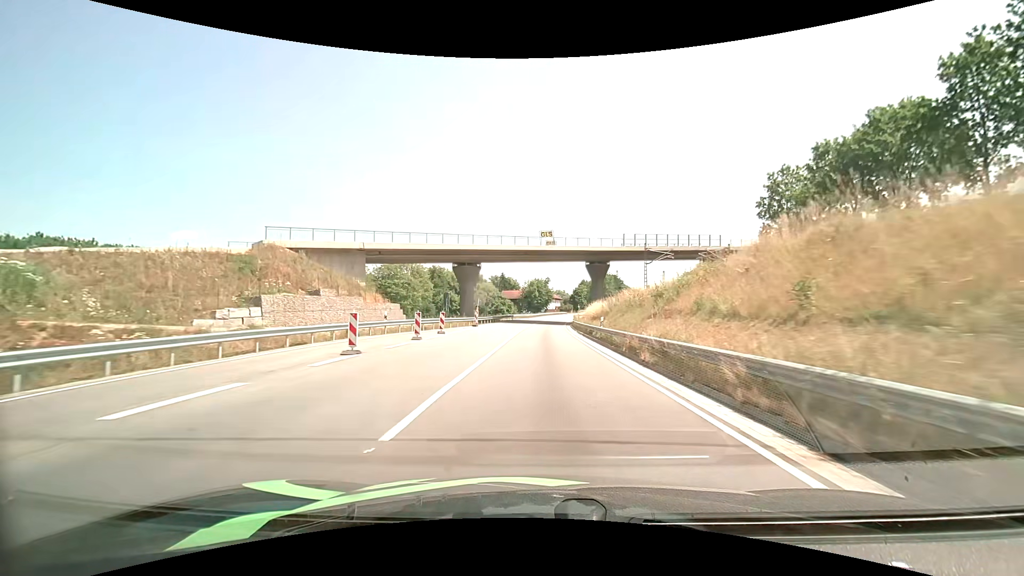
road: primary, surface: asphalt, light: Day
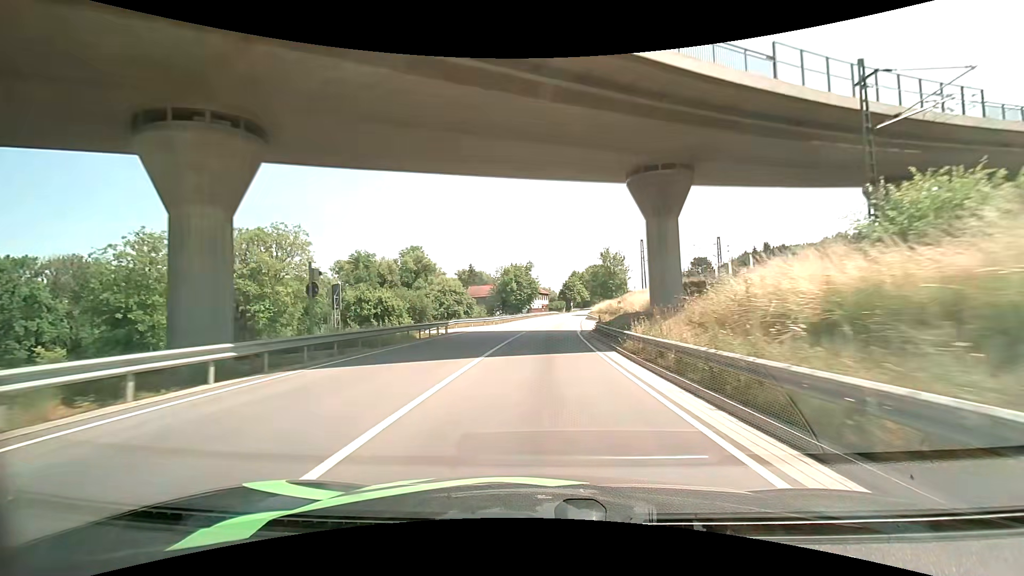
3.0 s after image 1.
(+0.6, +48.8) m; +2°
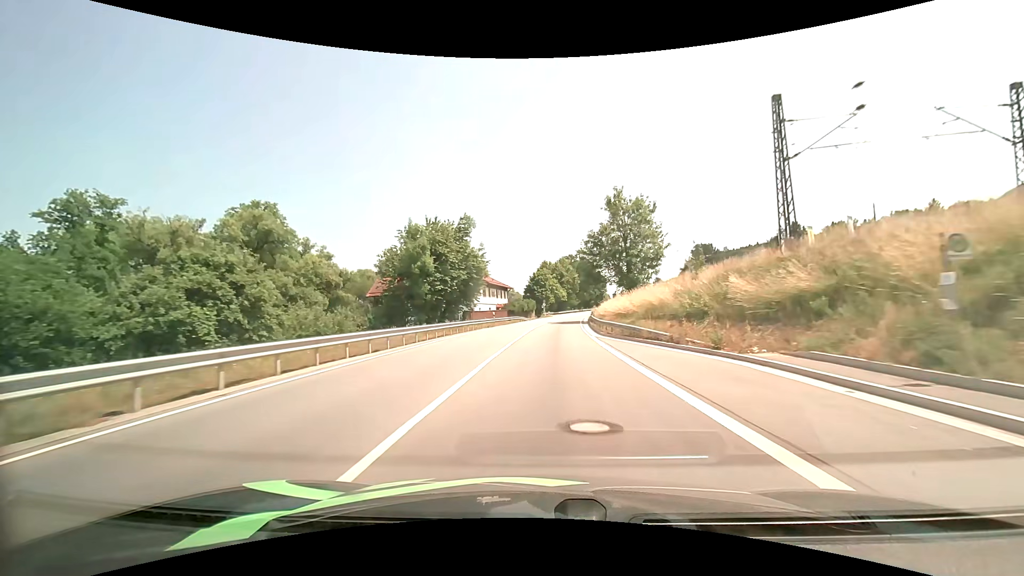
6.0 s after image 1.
(+1.8, +52.4) m; +4°
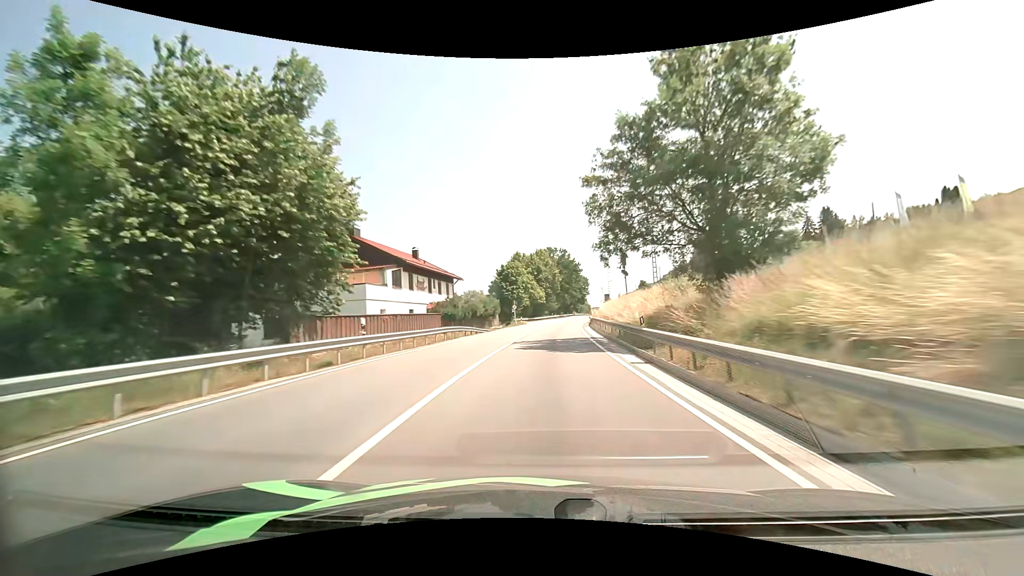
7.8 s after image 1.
(+0.8, +31.9) m; +3°
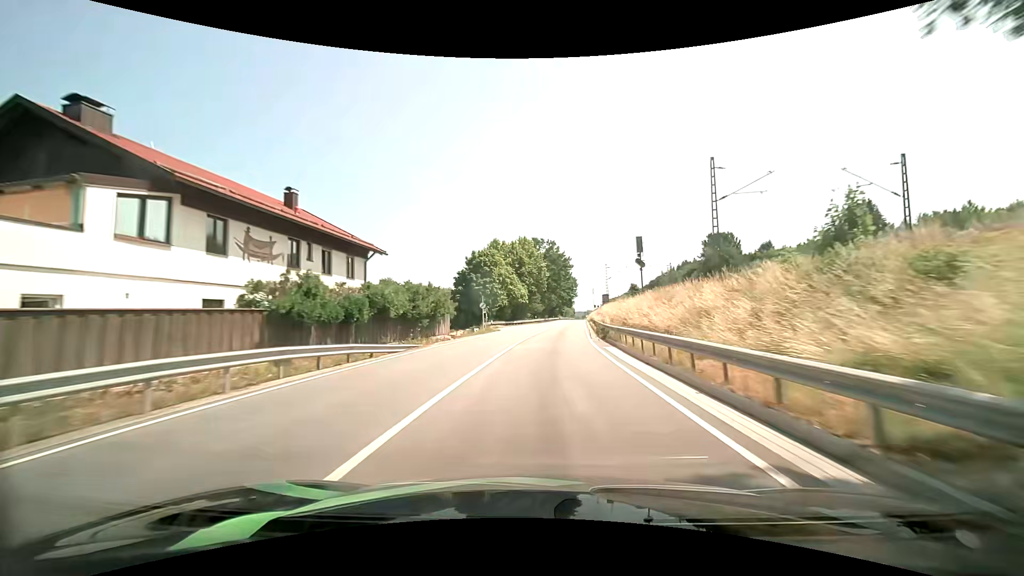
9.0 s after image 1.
(+0.3, +21.7) m; +2°
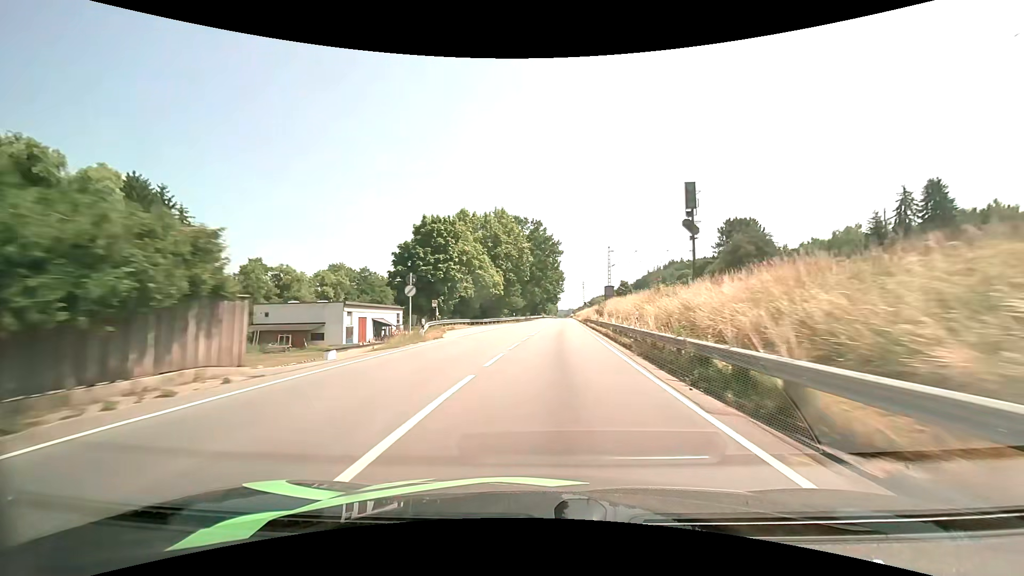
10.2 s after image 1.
(+0.5, +22.2) m; +2°
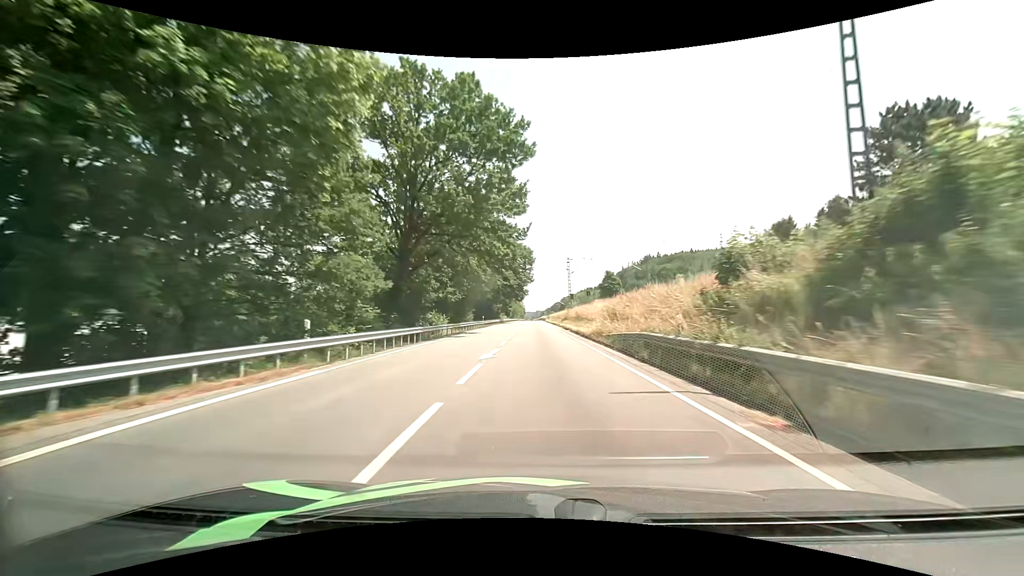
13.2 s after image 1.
(+2.4, +57.0) m; +4°
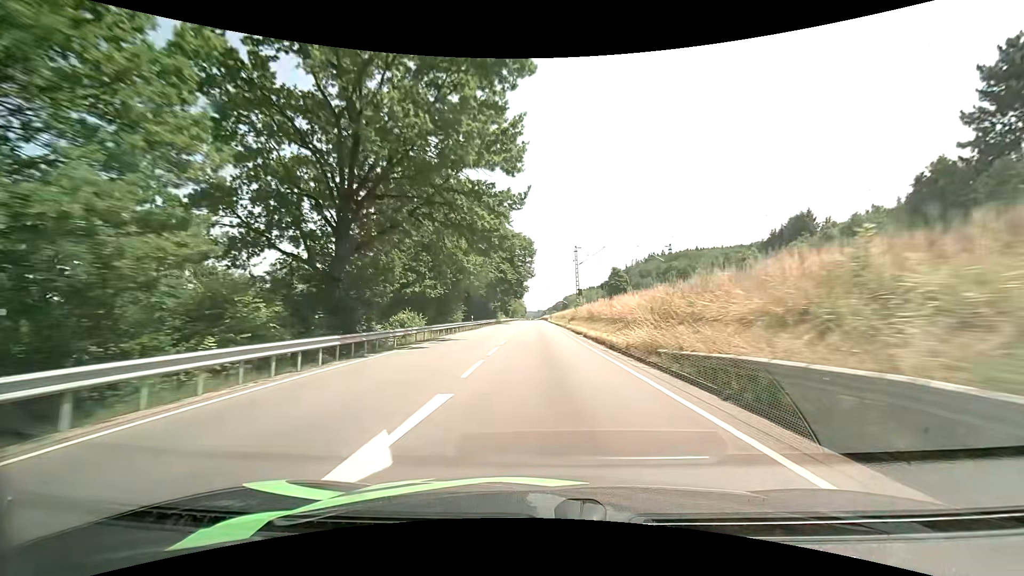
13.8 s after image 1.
(-0.1, +11.7) m; 0°
(0, +10) (0, +20) (0, +30) (0, +40) (0, +50) (0, +60) (0, +70) (0, +80) (-1, +90) (-1, +100) m
